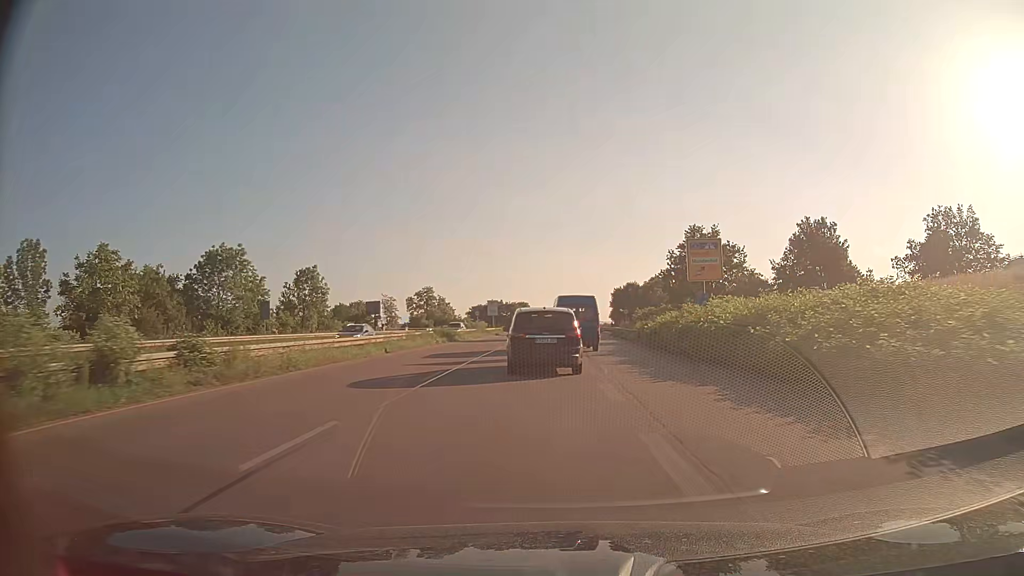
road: trunk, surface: asphalt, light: Day
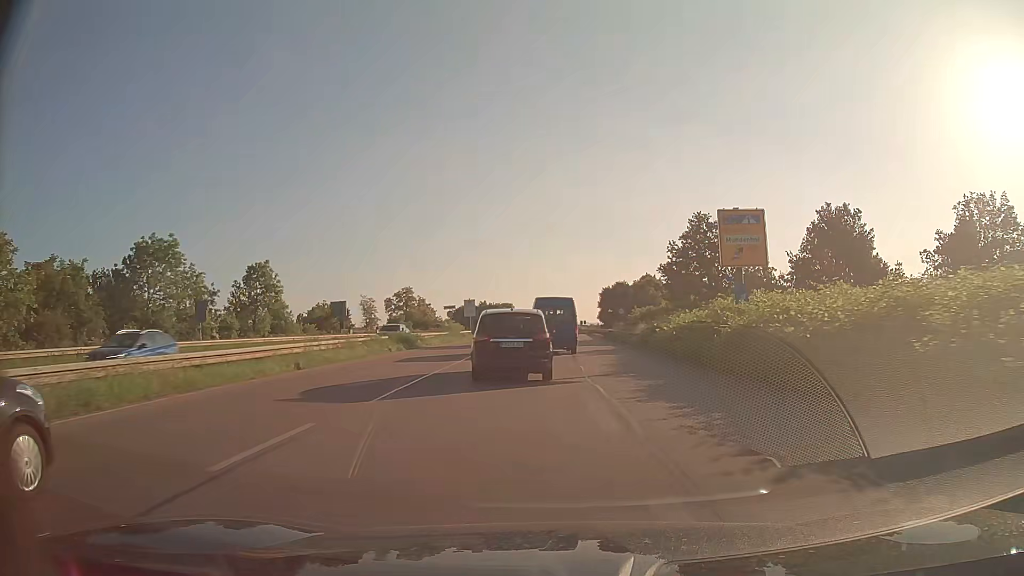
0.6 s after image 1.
(+0.1, +8.9) m; +1°
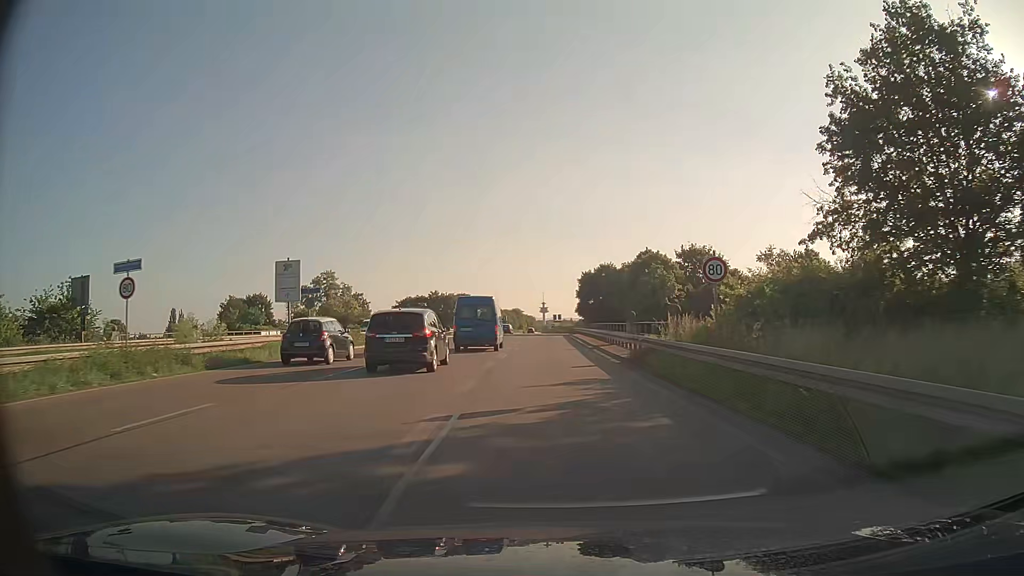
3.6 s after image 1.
(+1.5, +43.2) m; +3°
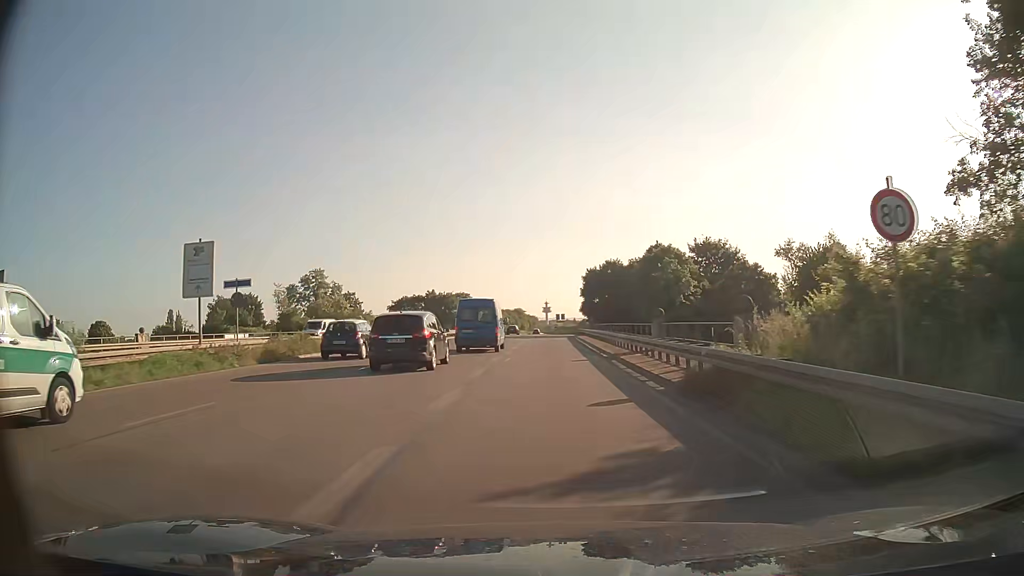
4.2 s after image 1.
(0.0, +8.4) m; 0°
(0, +10) (0, +20) (0, +30) (0, +40) (0, +50) (0, +60) (0, +70) (0, +80) (+1, +90) (+3, +100) m
